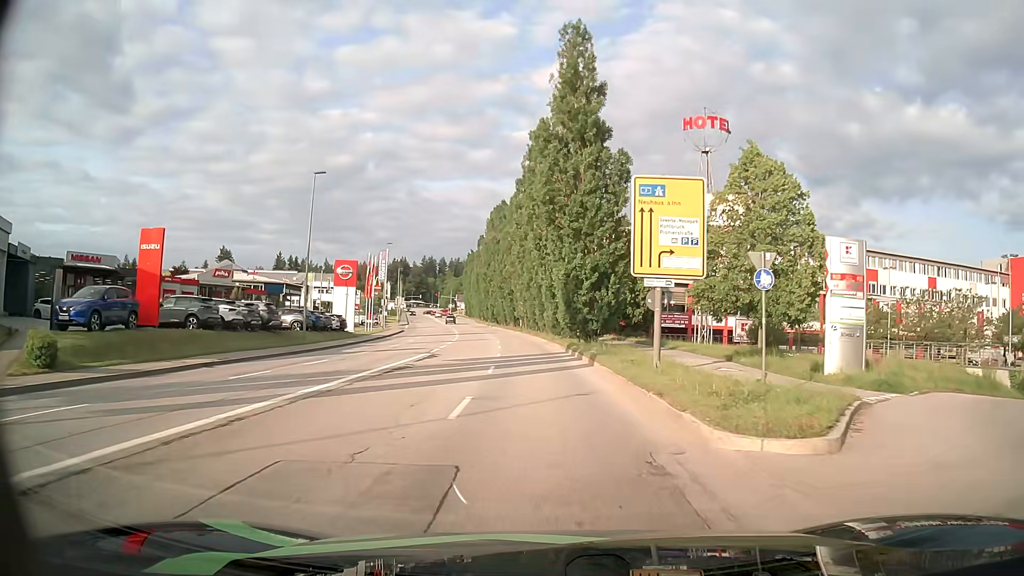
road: tertiary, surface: asphalt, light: Day
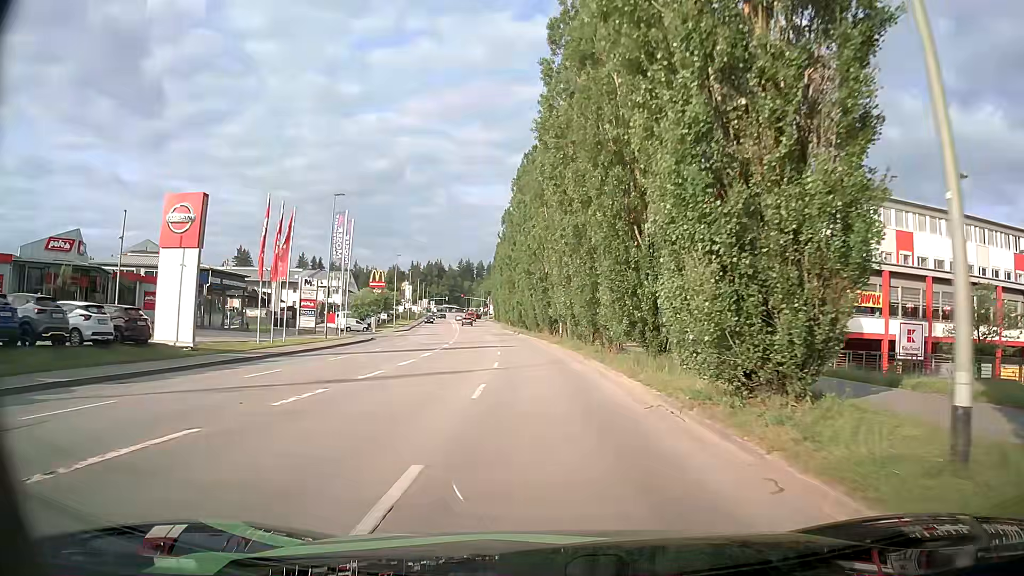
(-1.2, +33.6) m; -5°
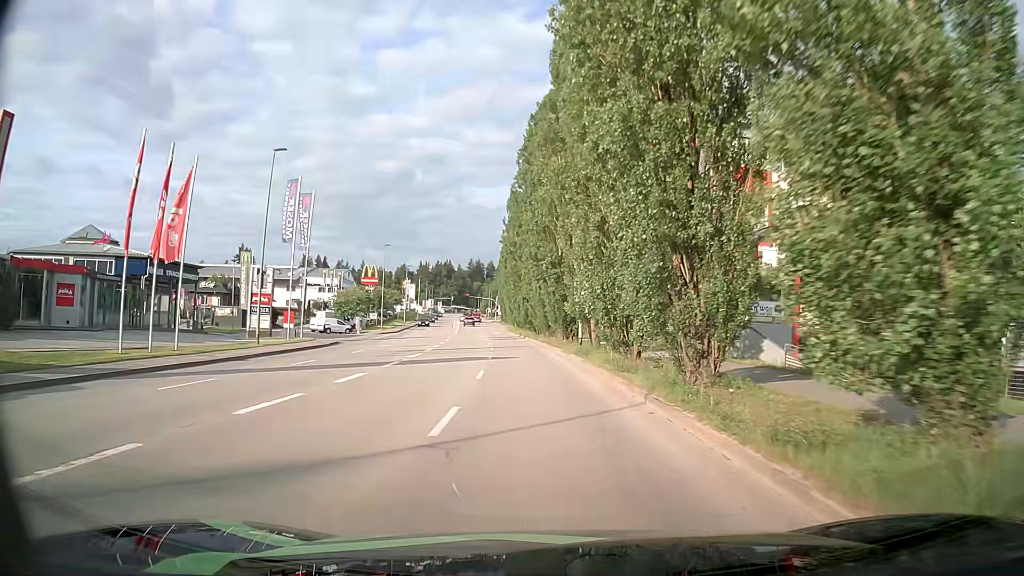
(+0.1, +13.4) m; +1°
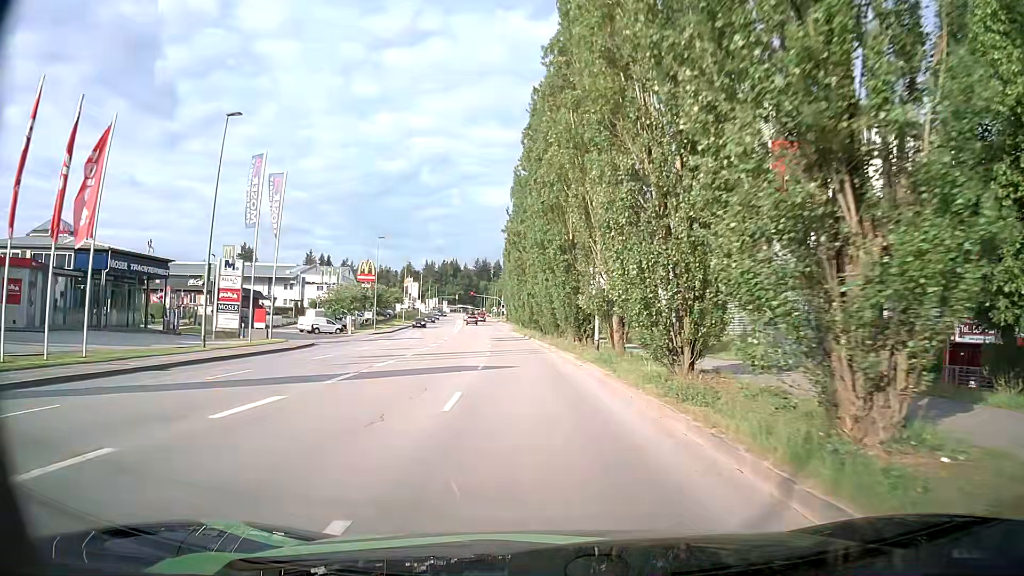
(-0.1, +6.7) m; 0°
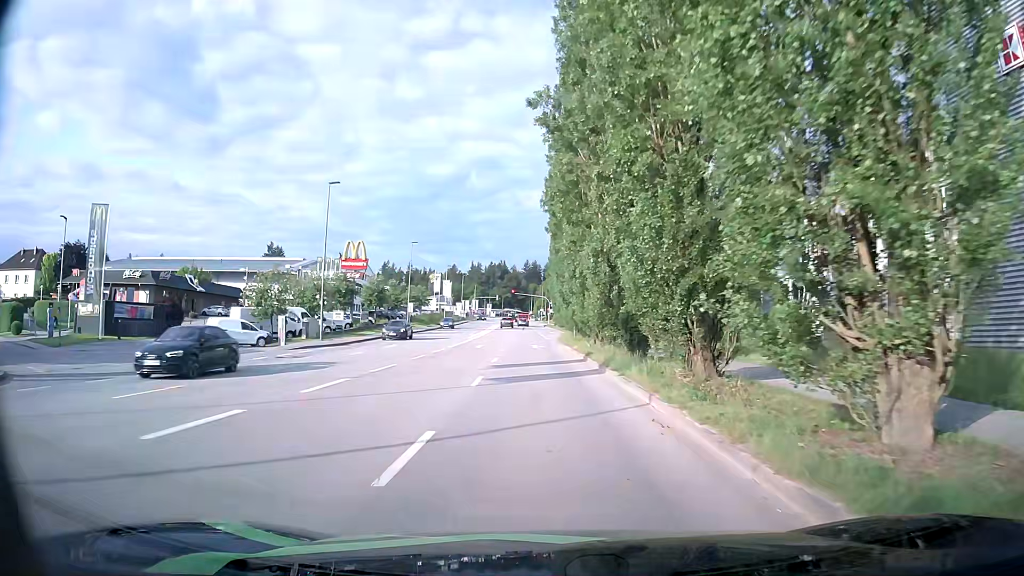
(-1.7, +32.3) m; -6°
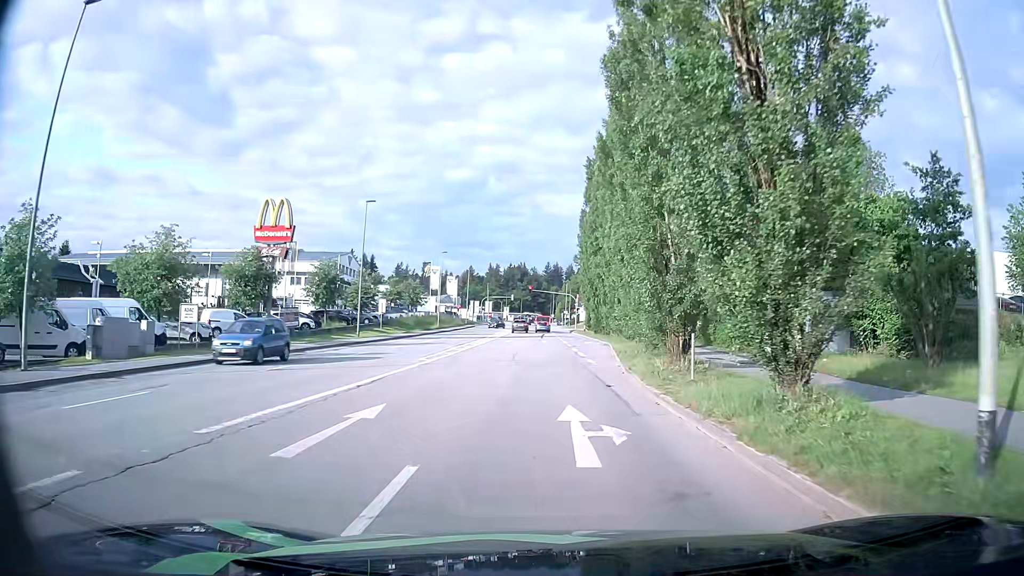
(-0.5, +29.2) m; -1°
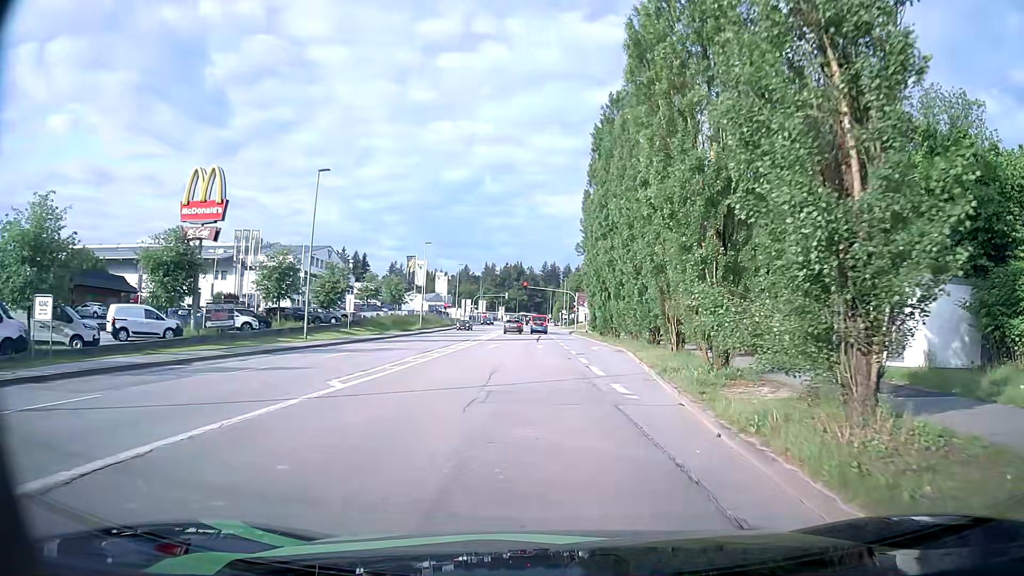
(-0.1, +10.6) m; 0°
